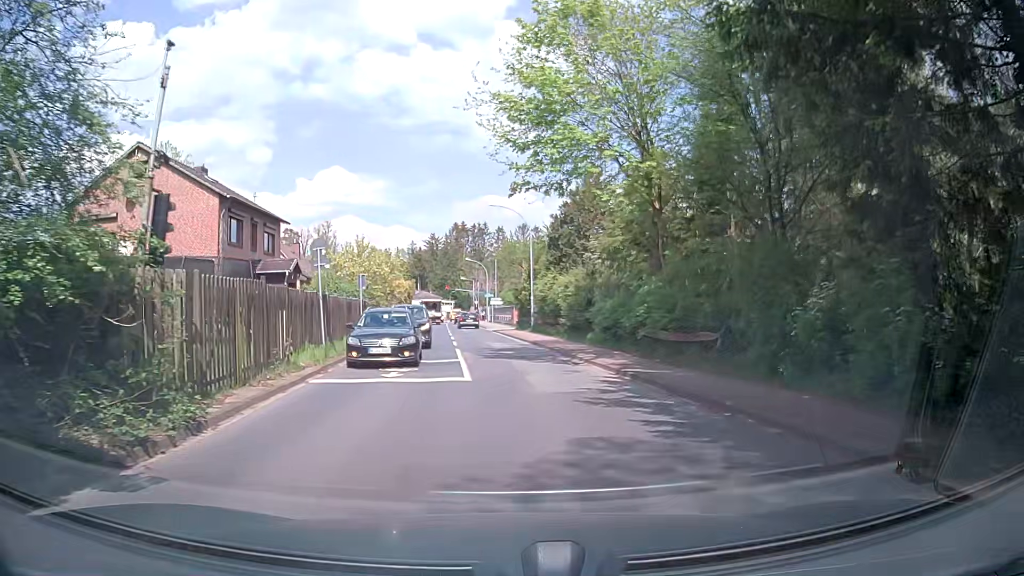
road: tertiary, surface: asphalt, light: Day
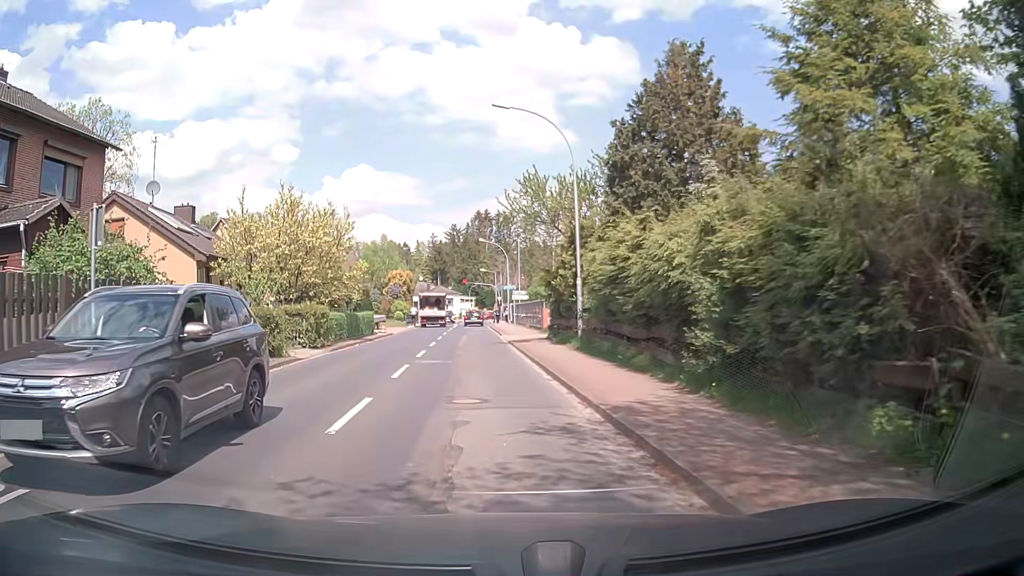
(0.0, +20.4) m; -4°
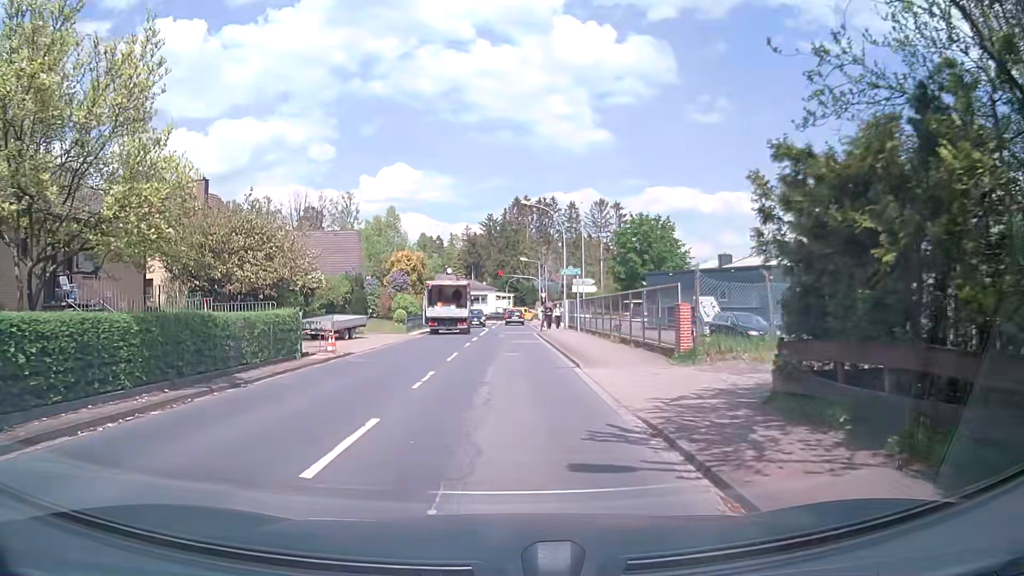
(-0.7, +21.2) m; -3°
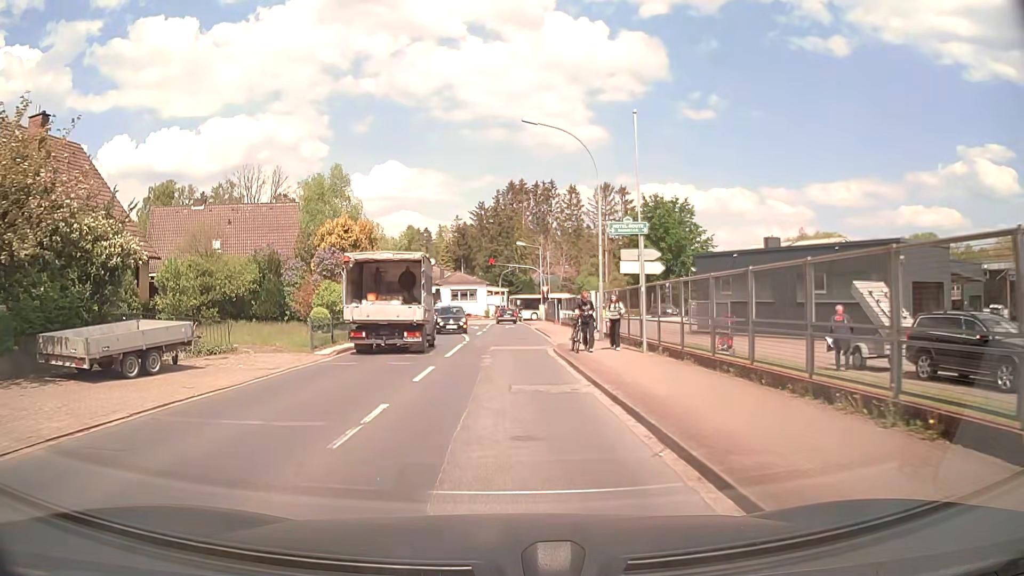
(+0.1, +17.9) m; +1°
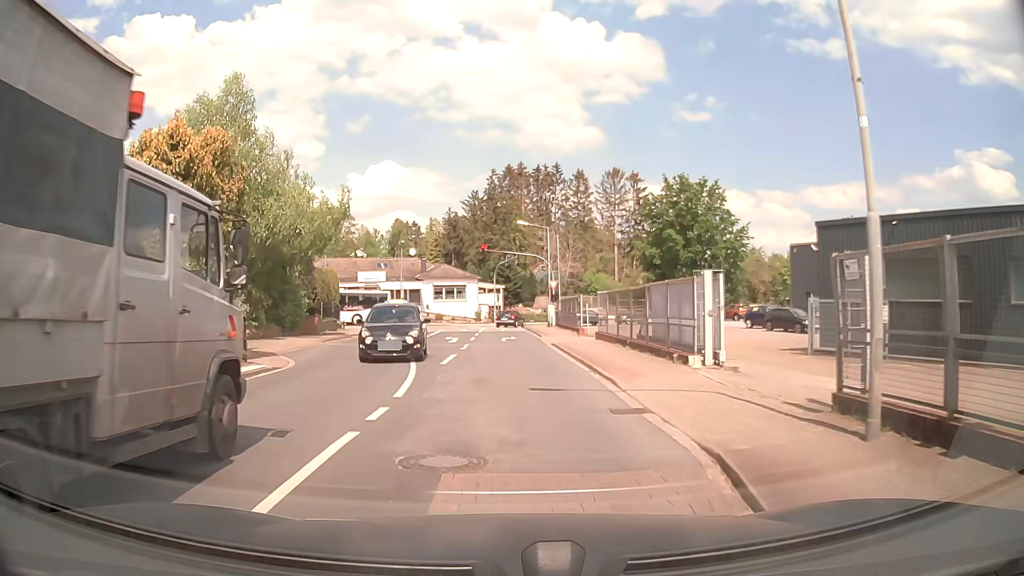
(-0.1, +17.8) m; 0°
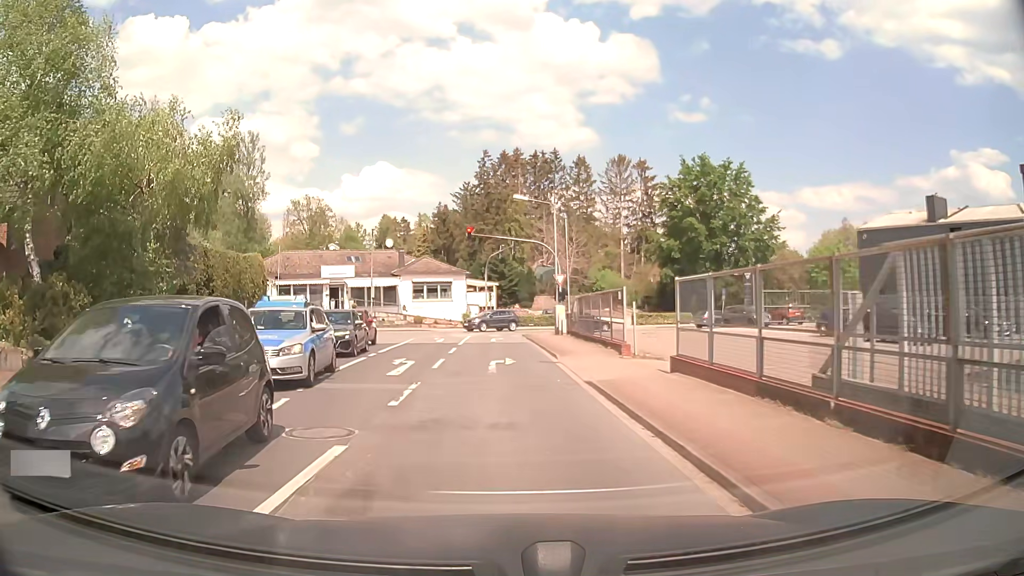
(+0.1, +12.7) m; 0°
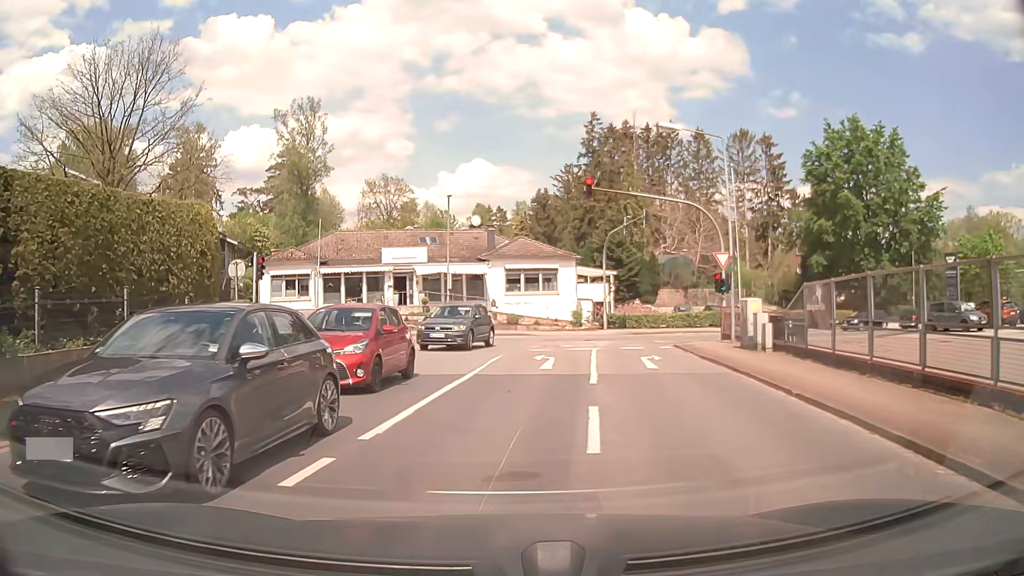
(-1.3, +15.3) m; -9°
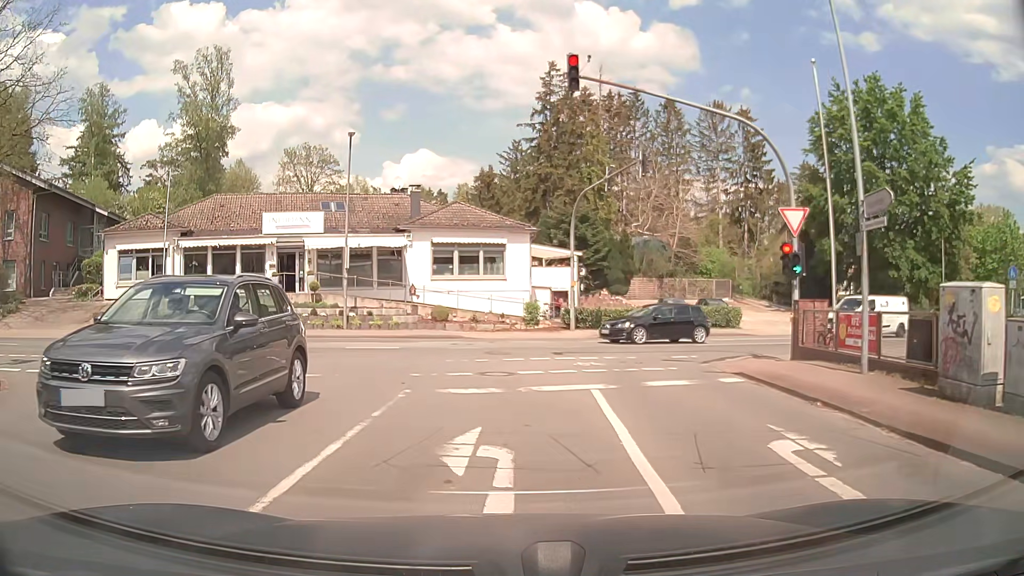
(+0.8, +12.9) m; +6°
